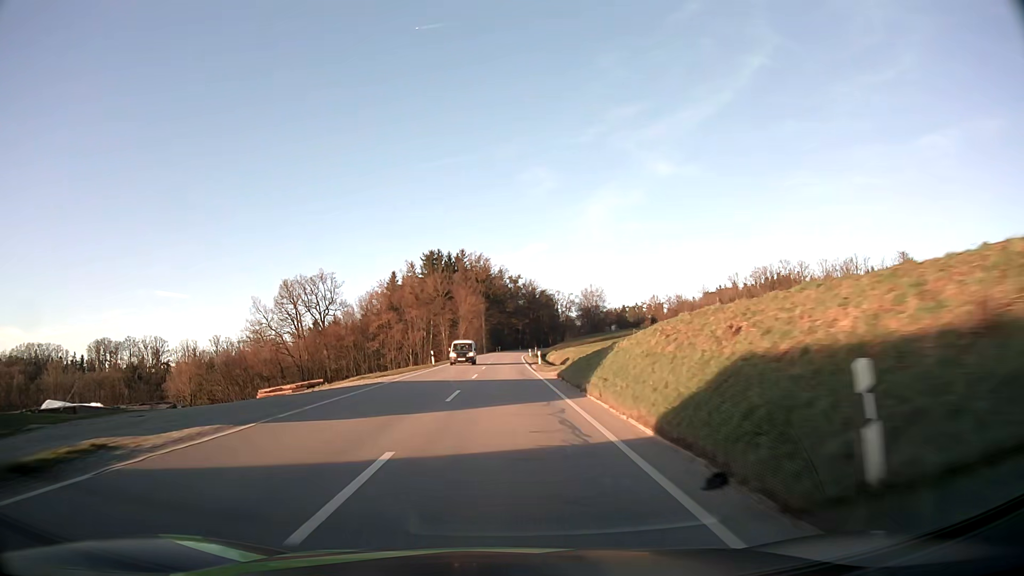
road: secondary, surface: asphalt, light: Day
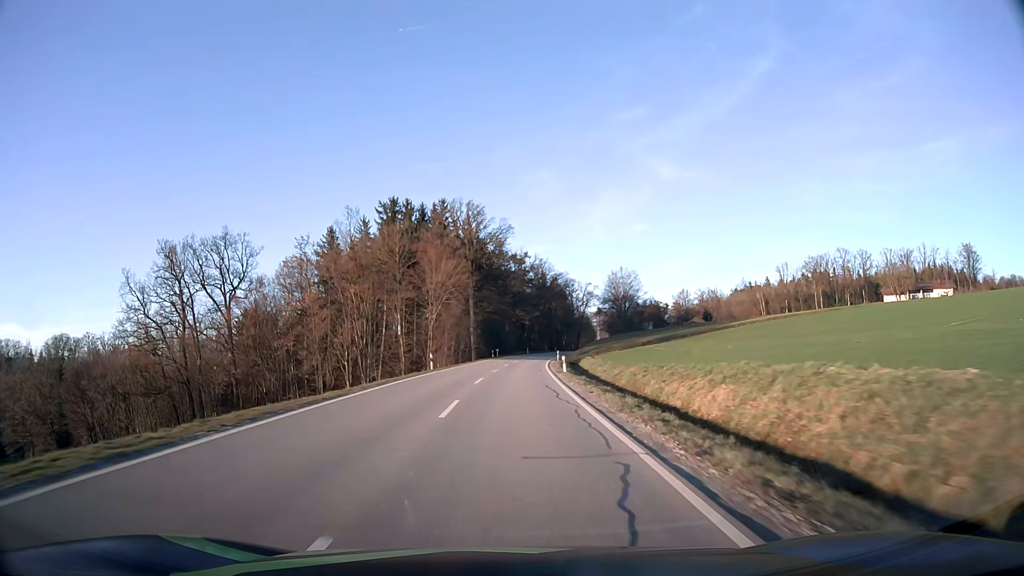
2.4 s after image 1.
(0.0, +52.3) m; 0°
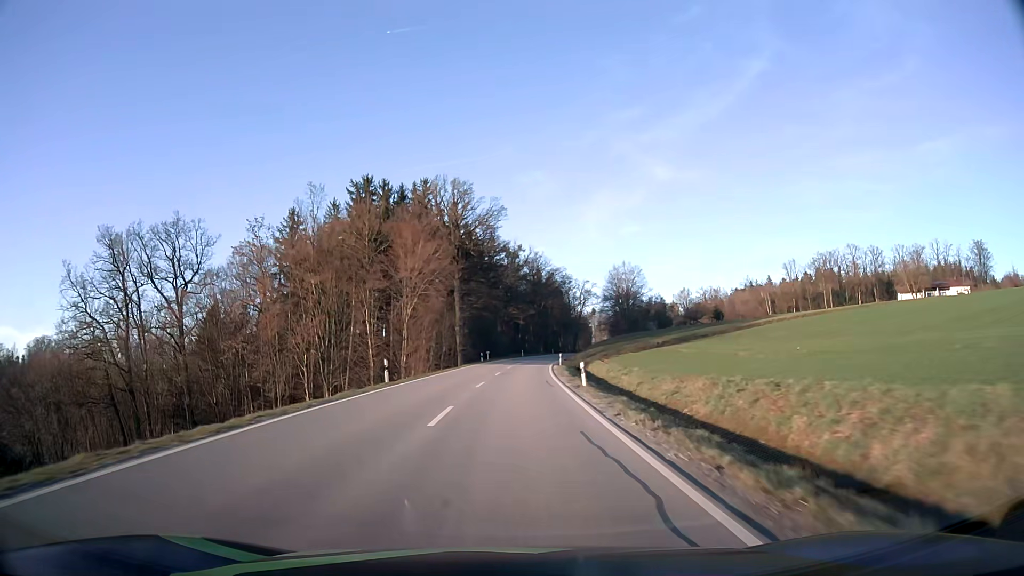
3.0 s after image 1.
(+0.1, +13.1) m; +1°
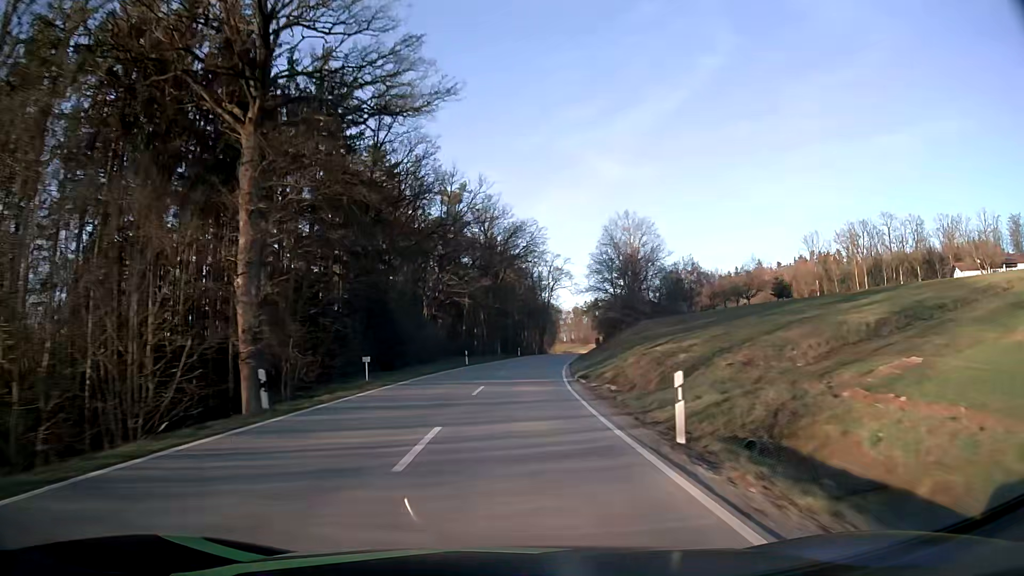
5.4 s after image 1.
(+1.6, +52.6) m; +4°
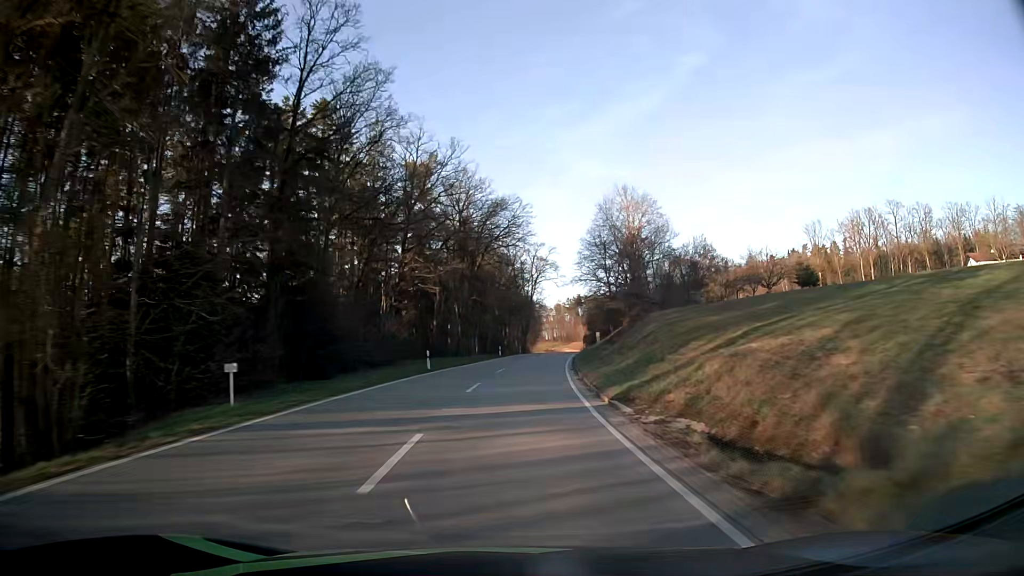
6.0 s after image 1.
(+0.2, +13.2) m; +2°
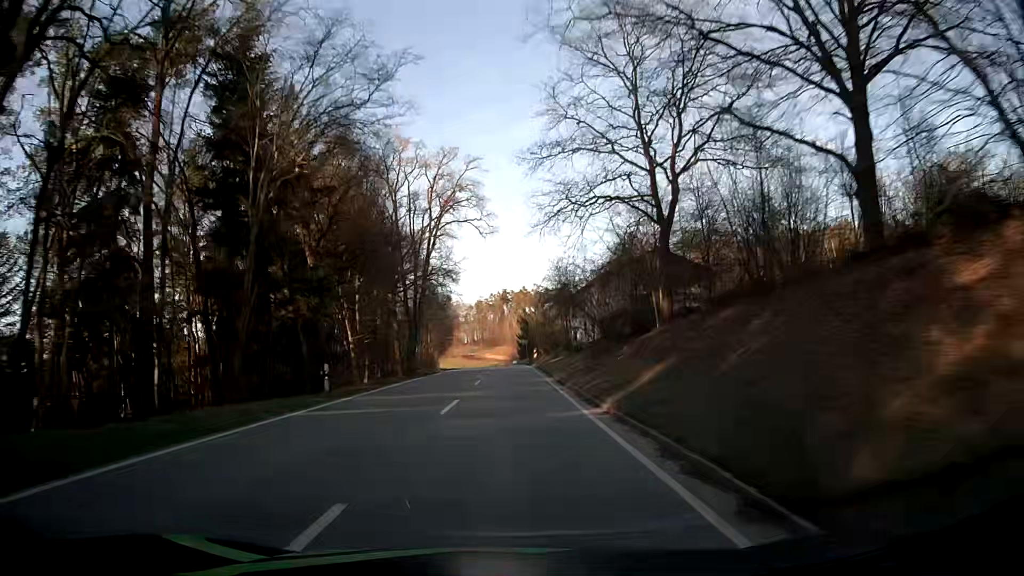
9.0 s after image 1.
(+4.5, +65.1) m; +7°
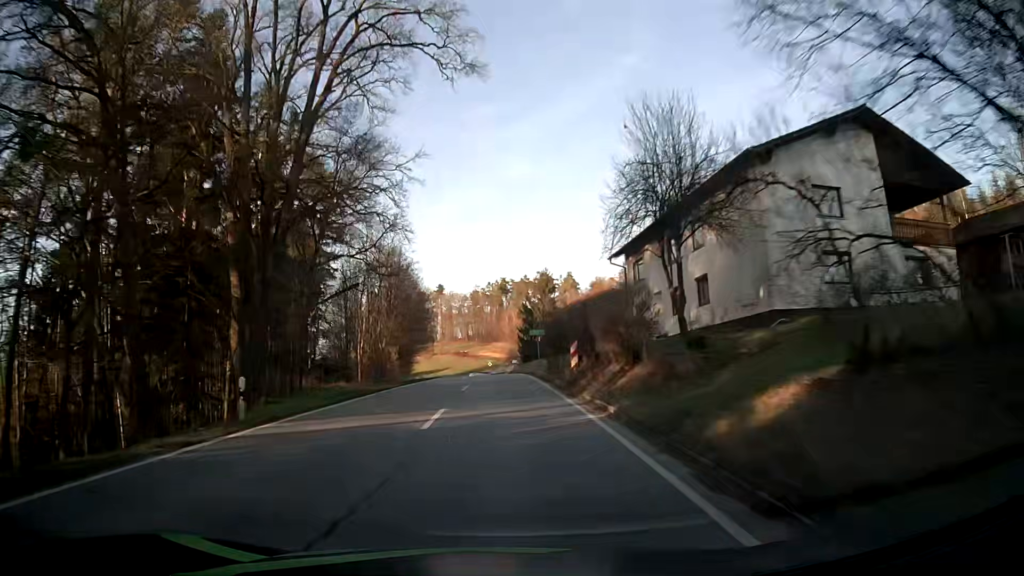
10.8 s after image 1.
(+0.1, +38.6) m; 0°
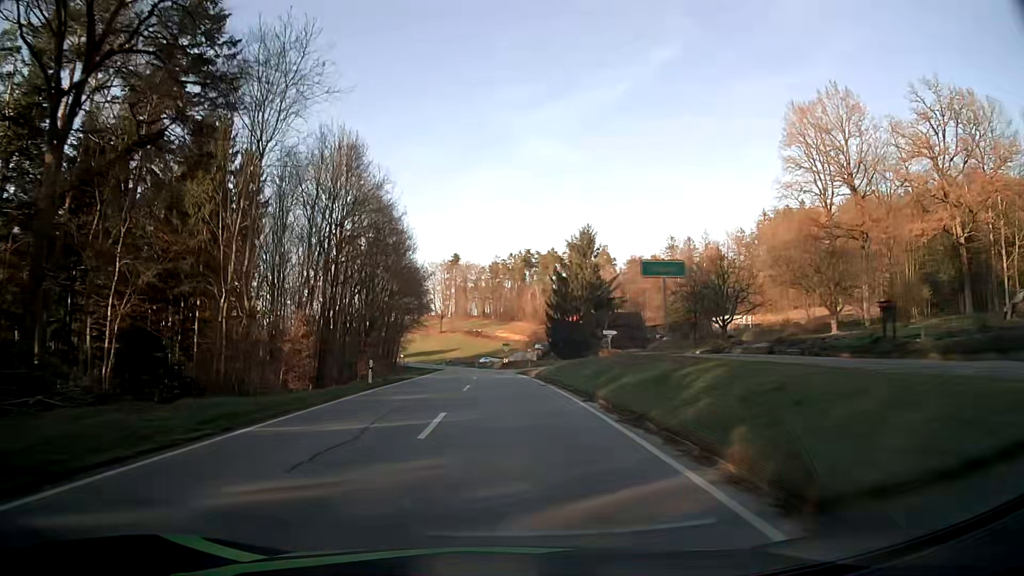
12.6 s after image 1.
(-0.4, +37.1) m; -2°
(0, +10) (0, +20) (0, +30) (0, +40) (-1, +50) (-1, +60) (-1, +70) (-2, +80) (-3, +90) (-4, +100) m
